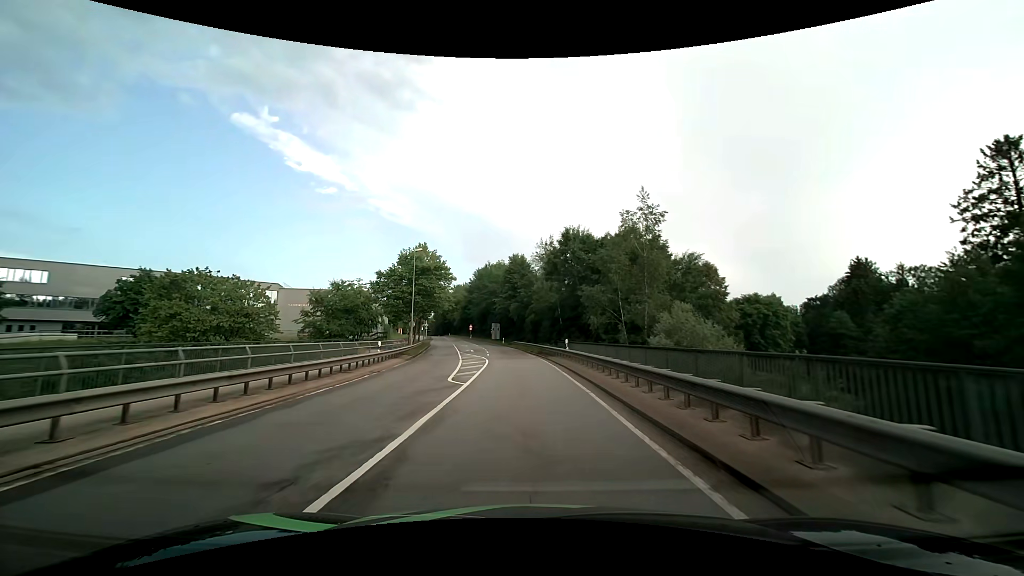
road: secondary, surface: asphalt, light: Day
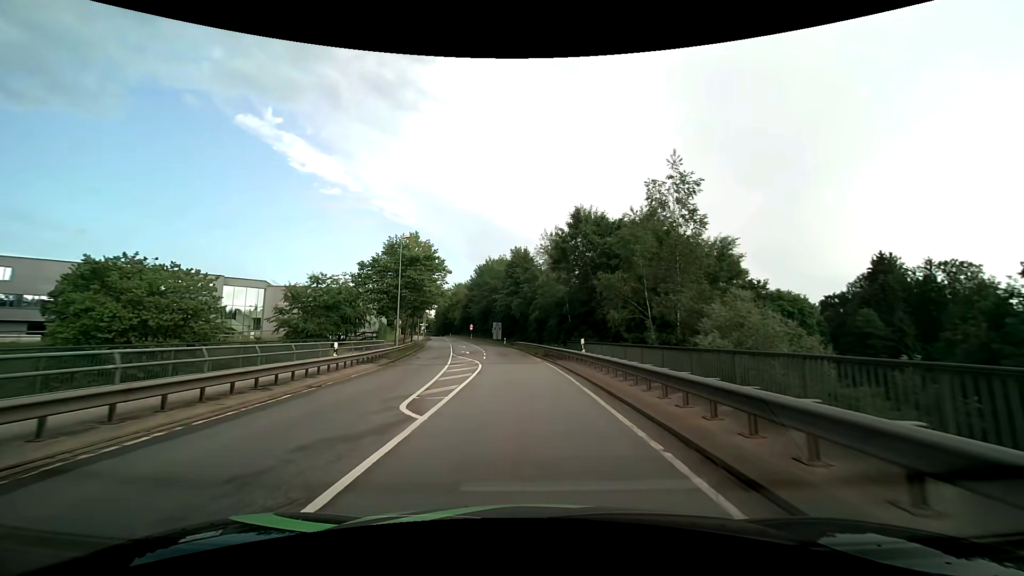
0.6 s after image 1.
(0.0, +6.6) m; 0°
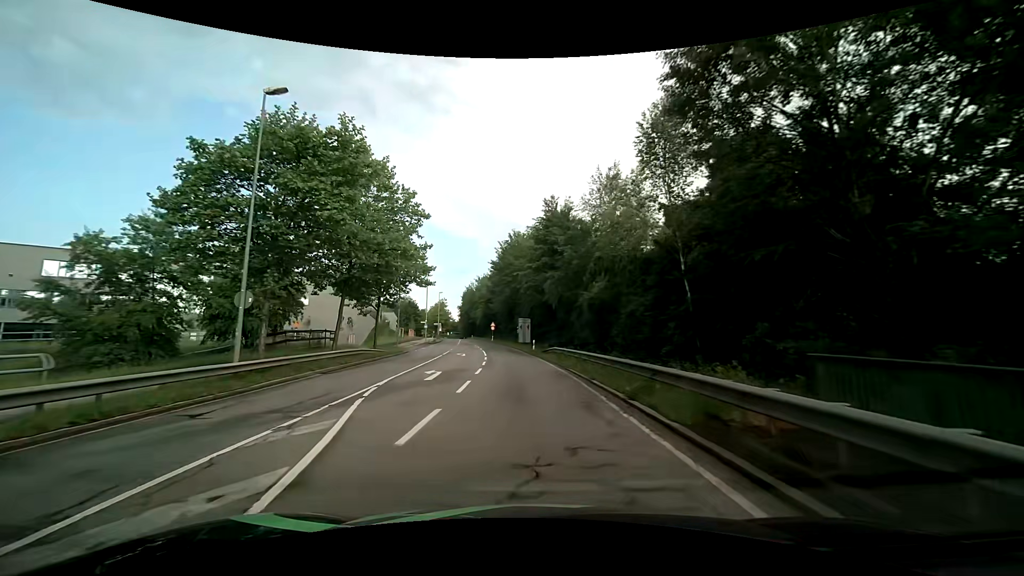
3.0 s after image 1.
(-0.8, +27.0) m; -4°
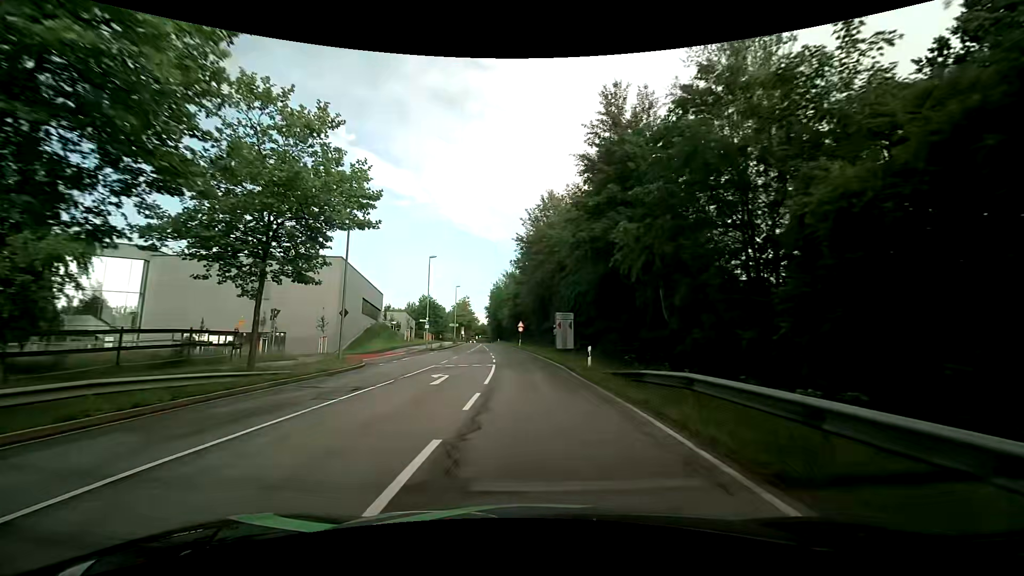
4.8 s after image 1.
(-0.7, +21.0) m; -3°
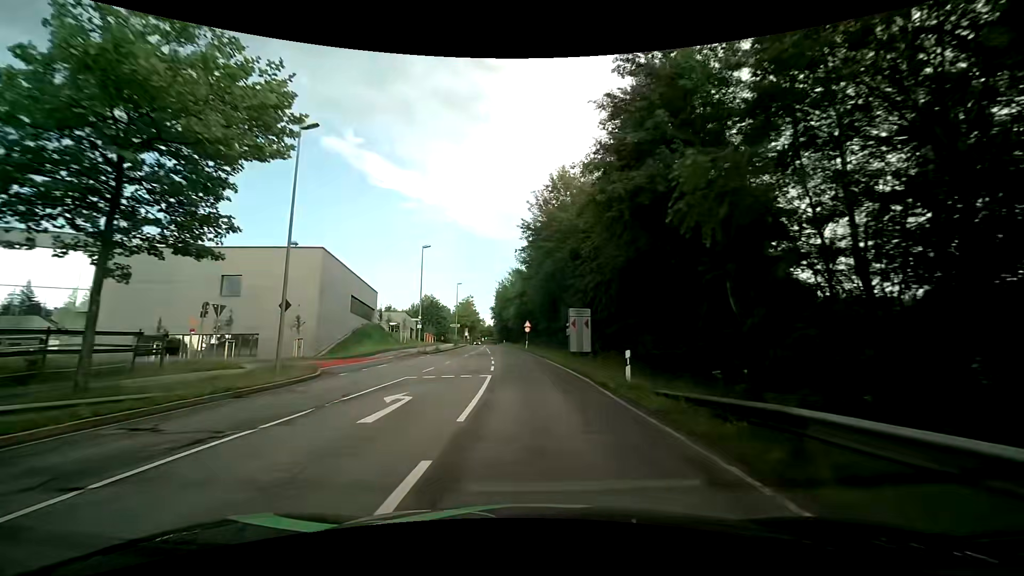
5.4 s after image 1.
(-0.1, +7.1) m; -1°
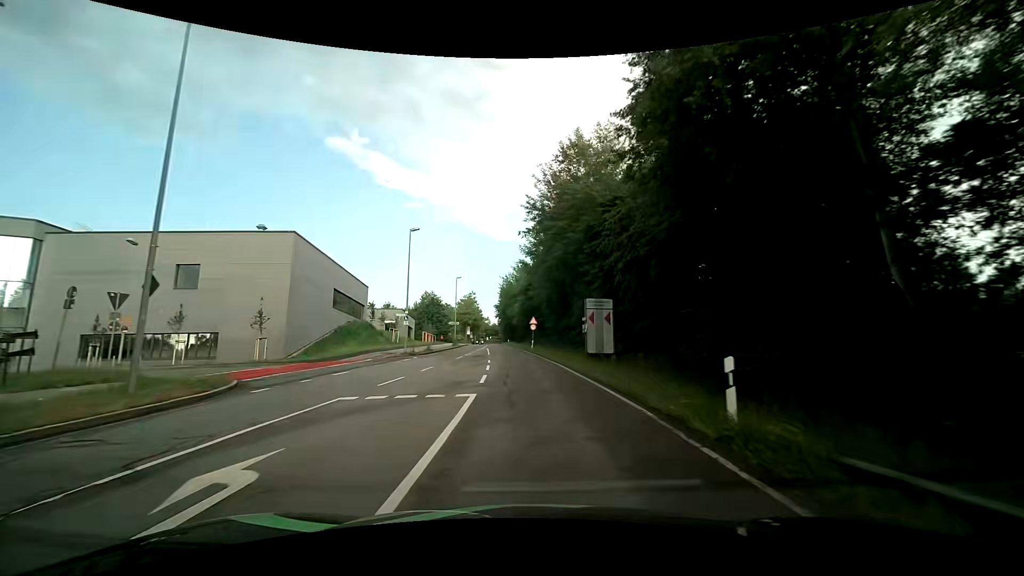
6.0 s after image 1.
(0.0, +7.2) m; -1°
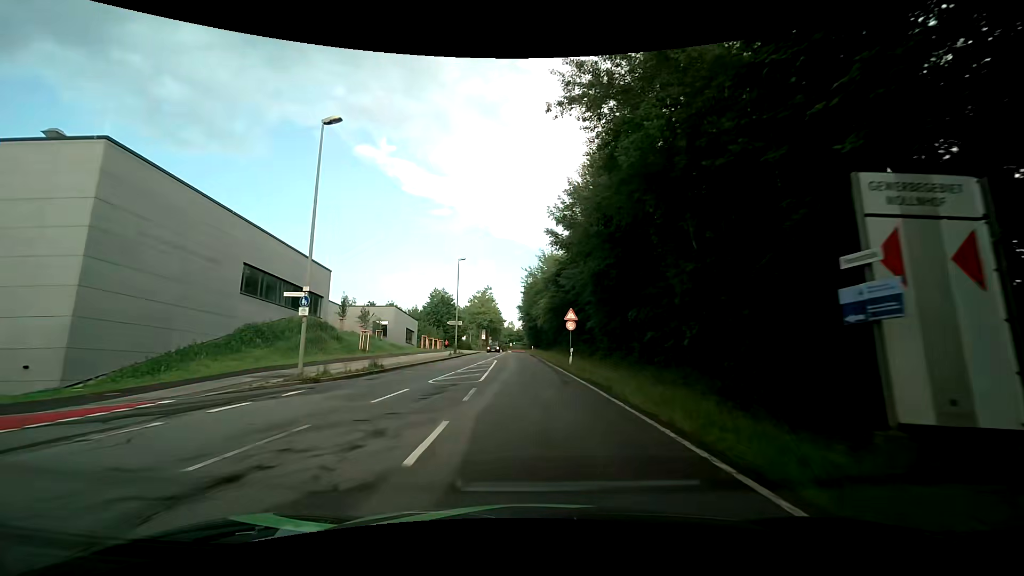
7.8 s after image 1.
(-0.4, +21.8) m; -3°
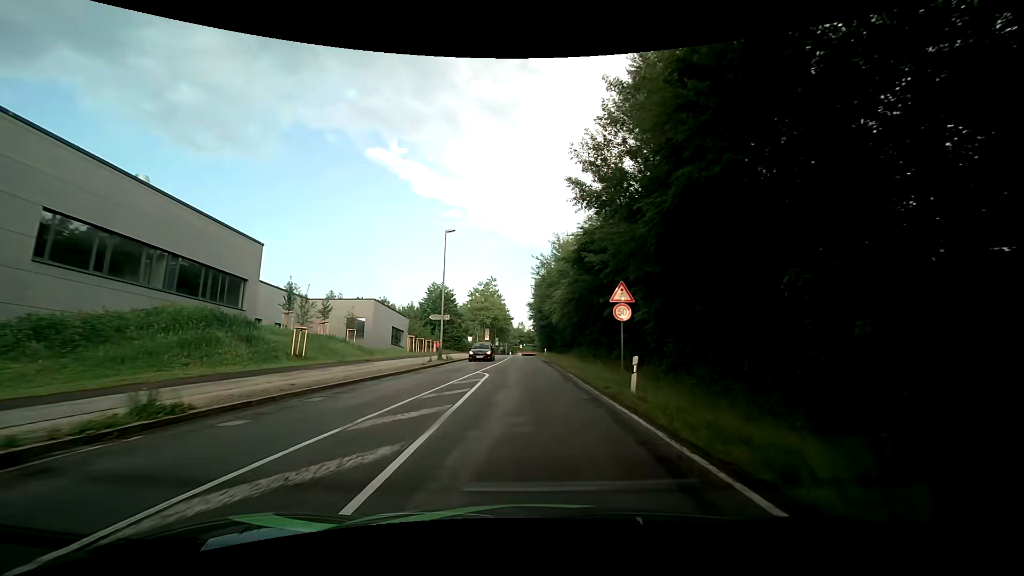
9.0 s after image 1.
(-0.1, +14.6) m; -1°
(0, +10) (0, +20) (0, +30) (-1, +40) (-1, +50) (-1, +60) (-1, +70) (-1, +80) (-1, +90) (-1, +100) m
